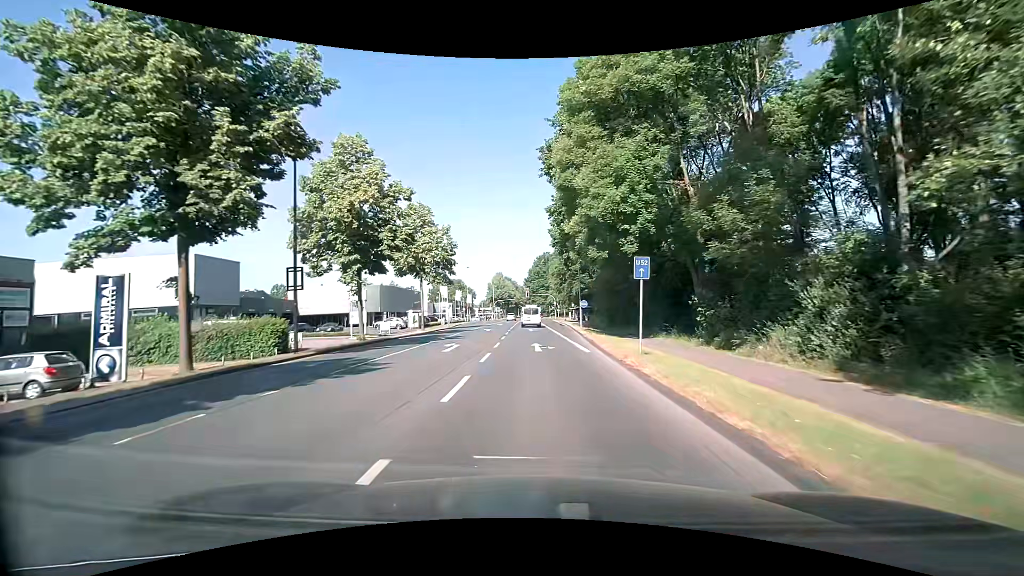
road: secondary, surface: asphalt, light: Day
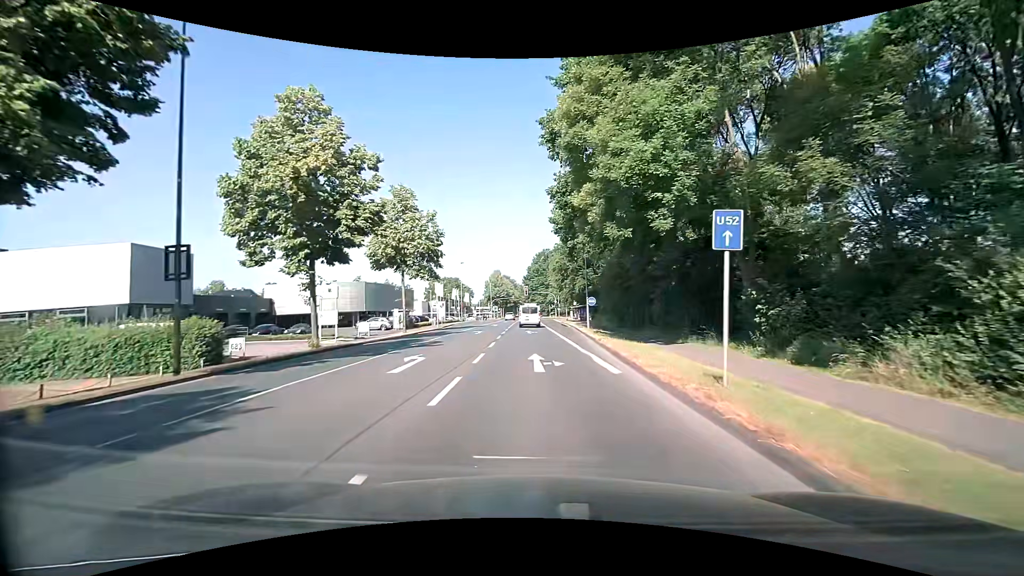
(0.0, +6.4) m; 0°
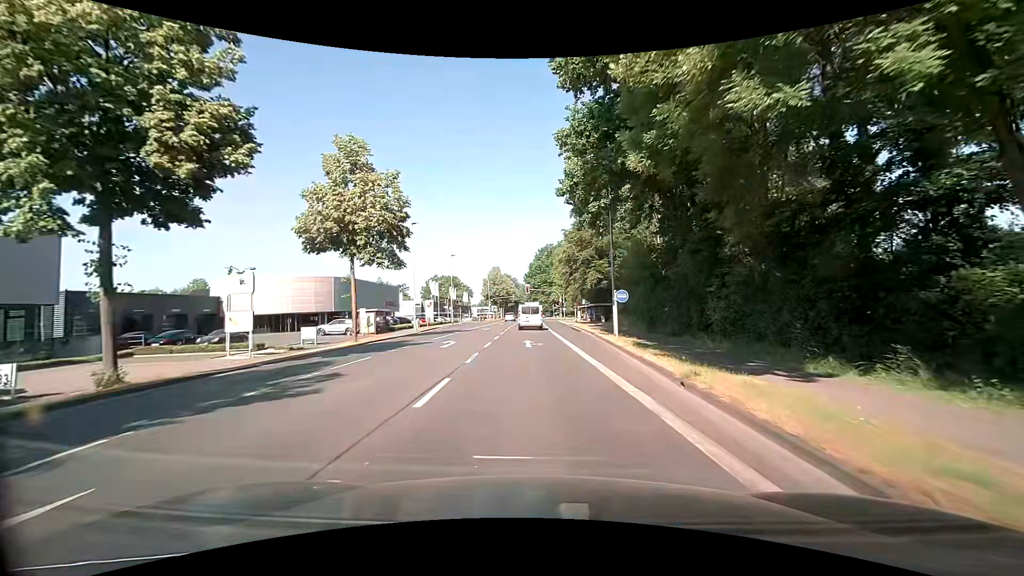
(-0.1, +12.0) m; -1°
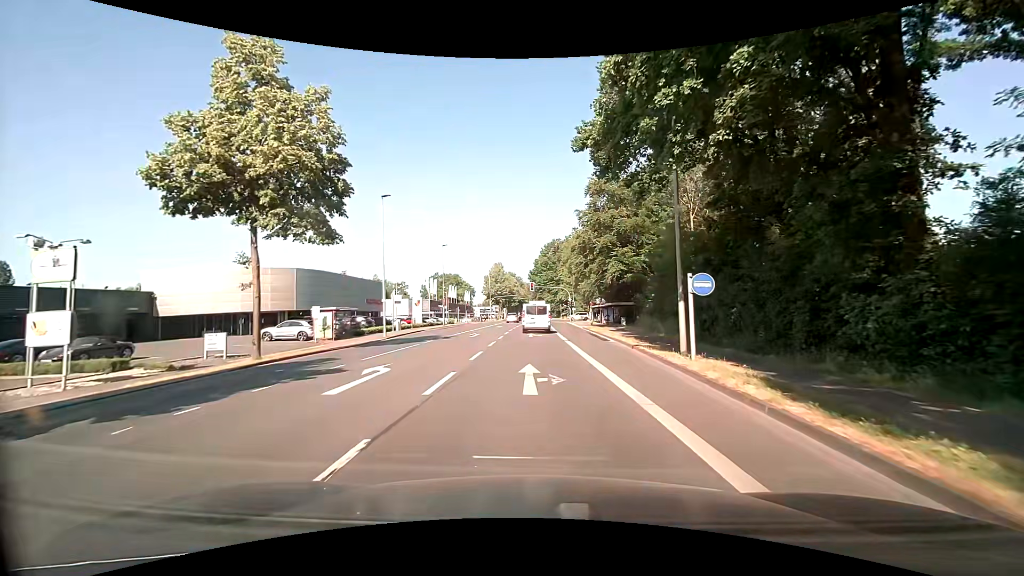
(0.0, +11.0) m; -1°
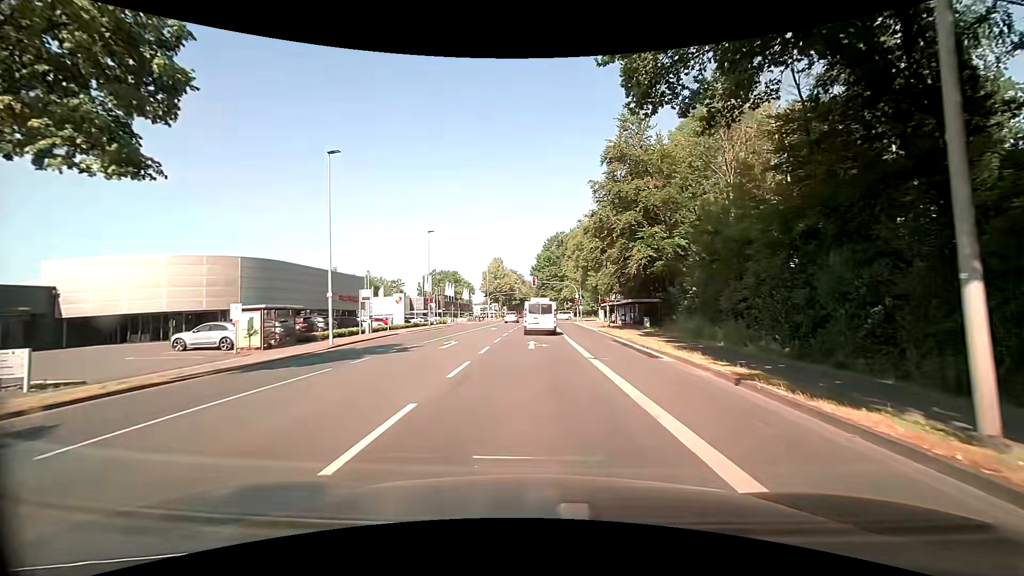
(0.0, +9.8) m; 0°
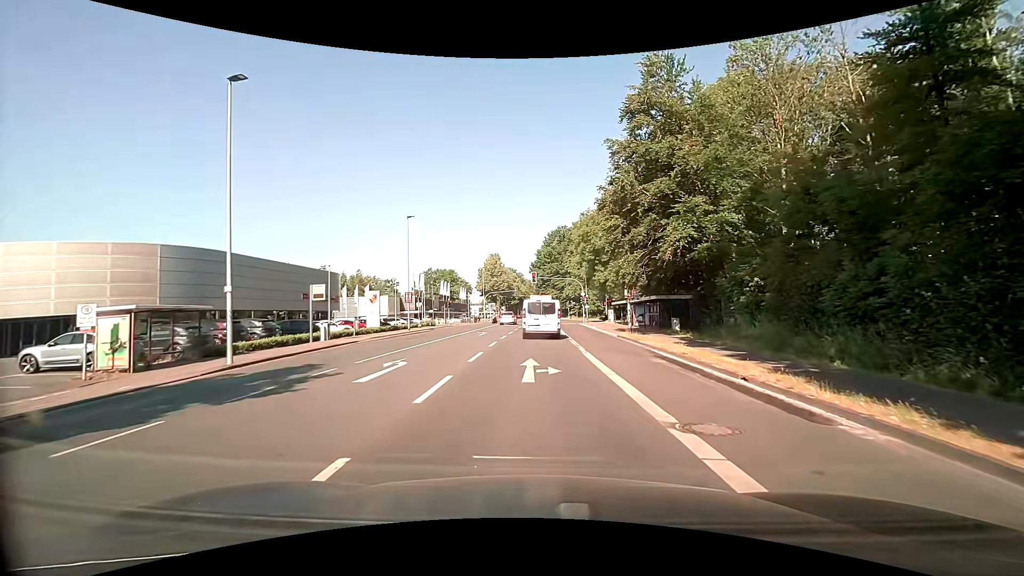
(0.0, +8.6) m; 0°
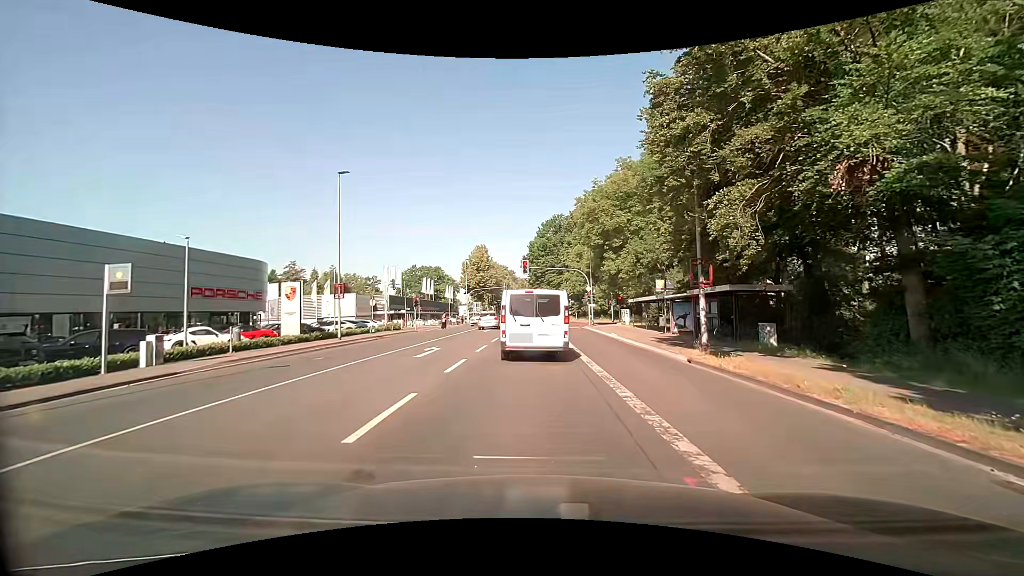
(+0.3, +14.1) m; +2°
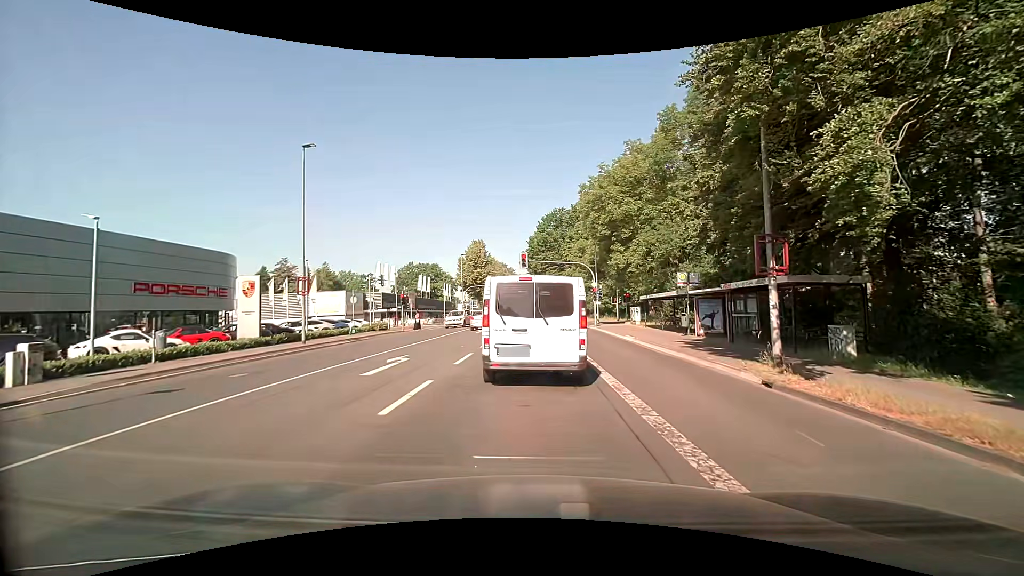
(0.0, +4.5) m; +1°
